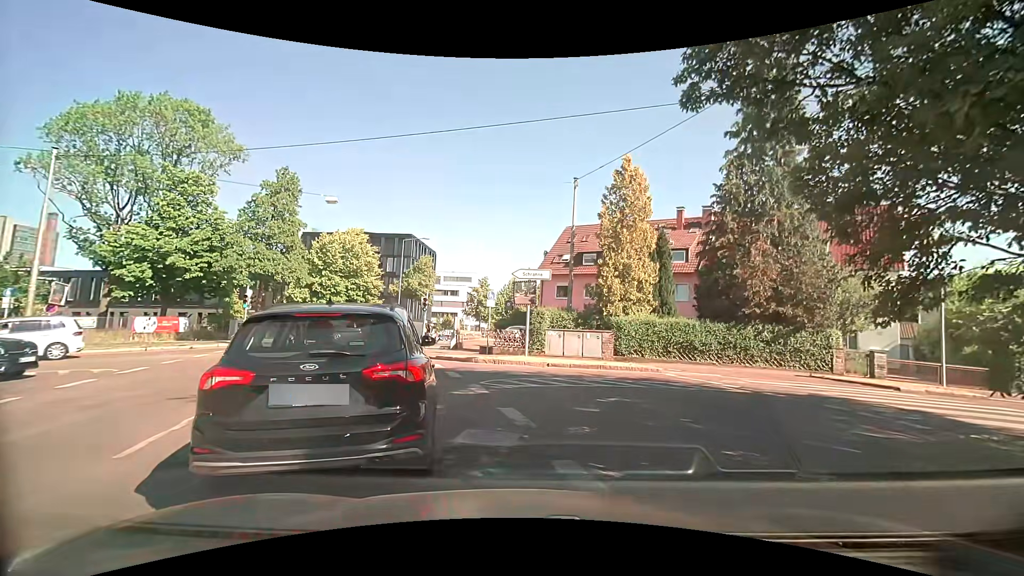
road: tertiary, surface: asphalt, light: Day
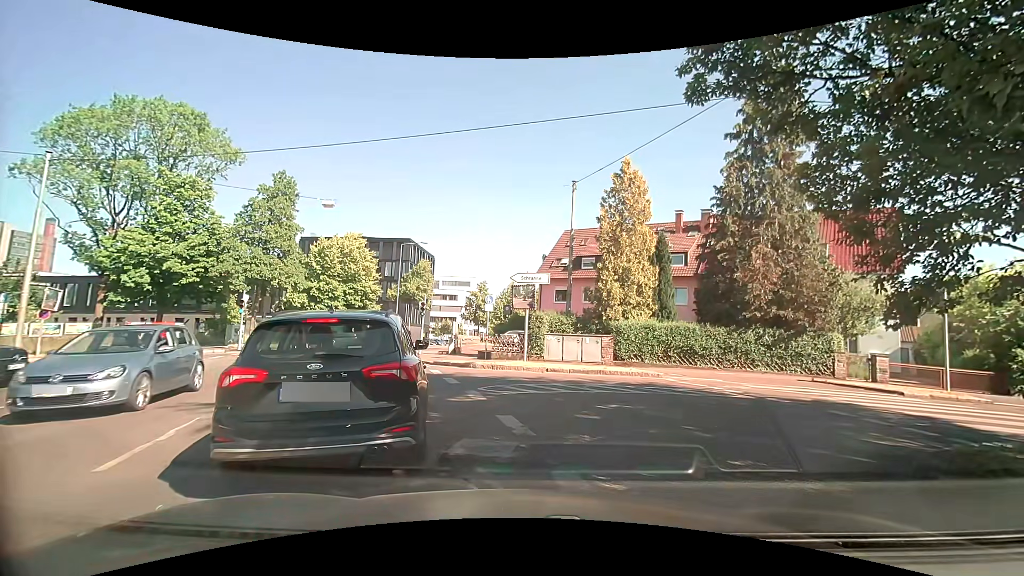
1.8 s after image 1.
(0.0, +0.3) m; 0°
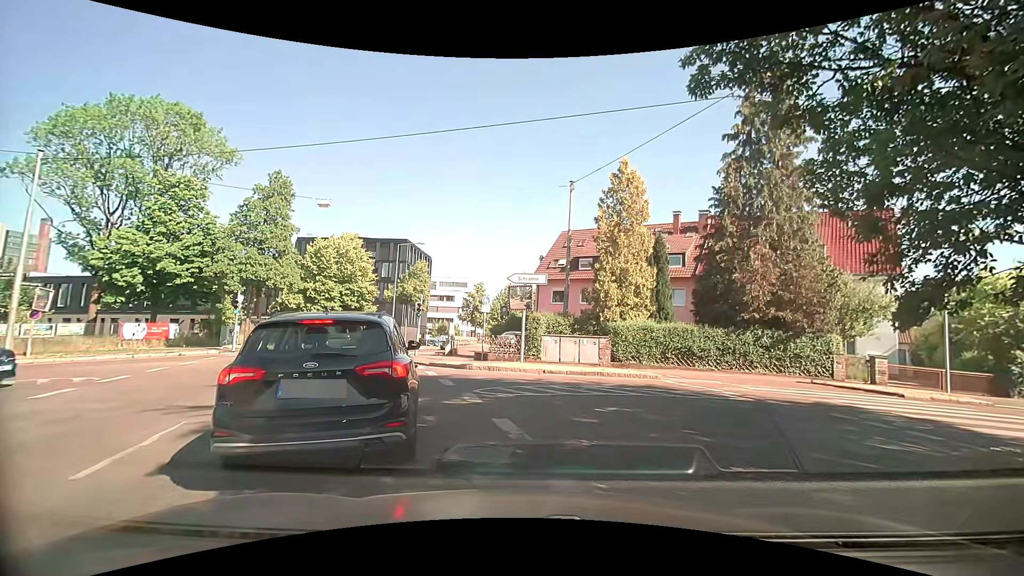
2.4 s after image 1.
(0.0, +0.2) m; 0°
